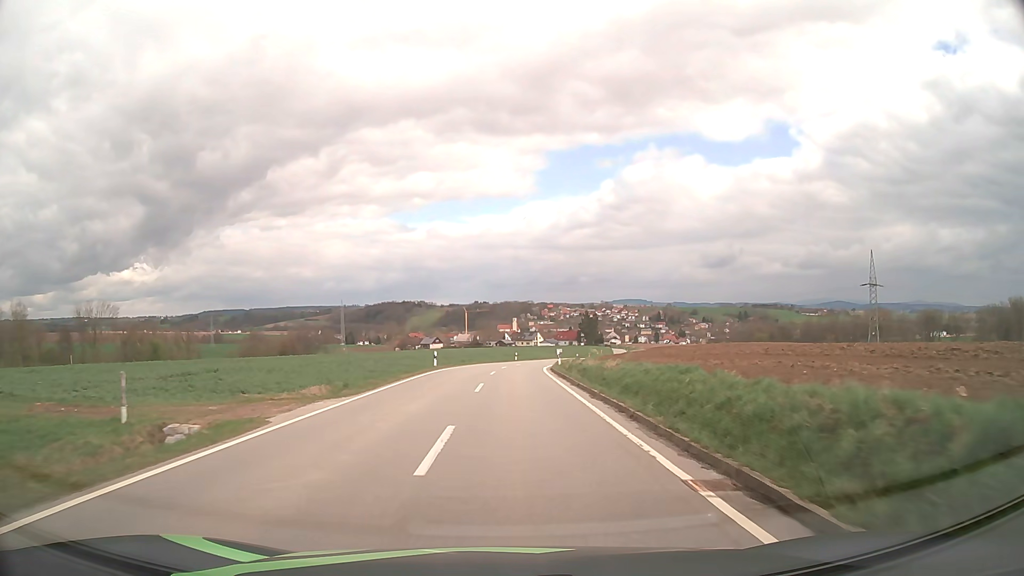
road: tertiary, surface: asphalt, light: Day
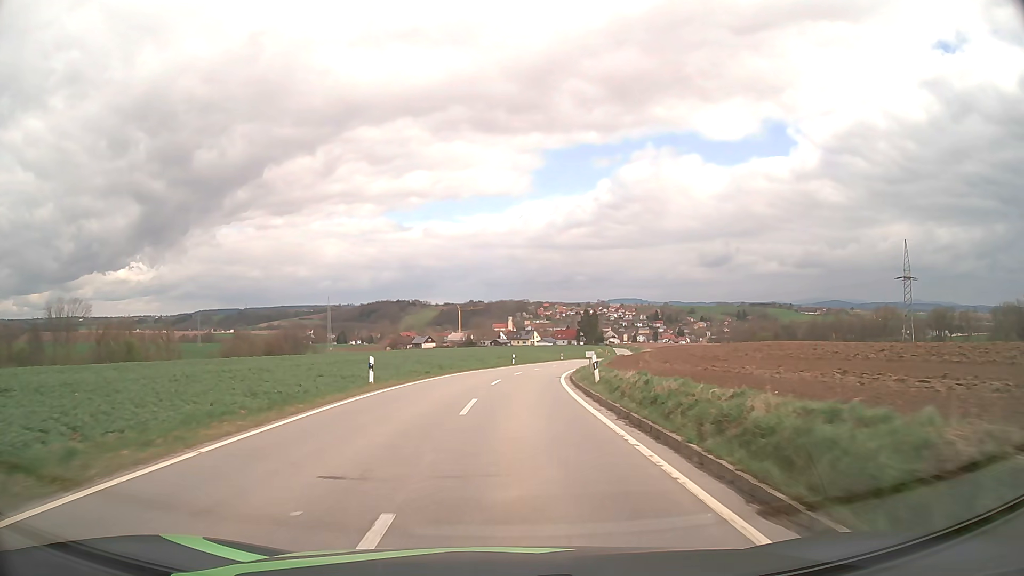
(+0.1, +17.9) m; 0°
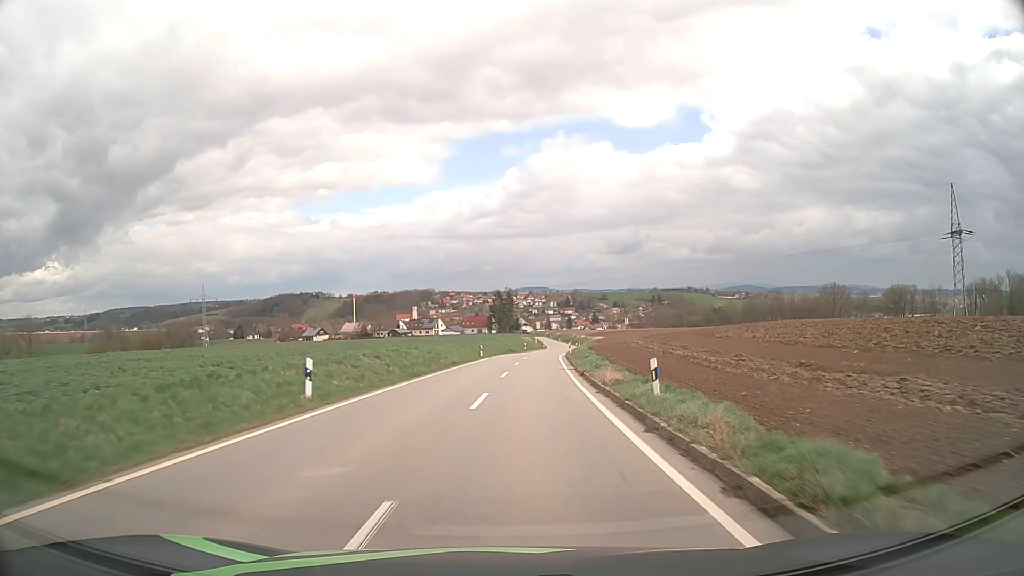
(+2.6, +47.4) m; +8°
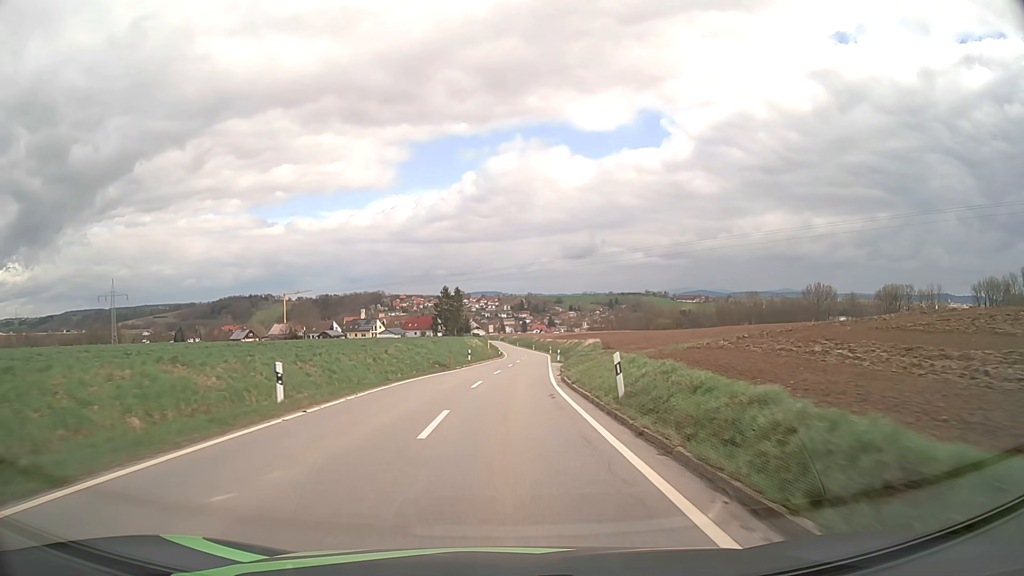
(+1.7, +39.9) m; +4°
(0, +10) (0, +20) (0, +30) (+1, +40) (+2, +50) (+2, +60) (+3, +70) (+3, +80) (+4, +90) (+4, +100) m
